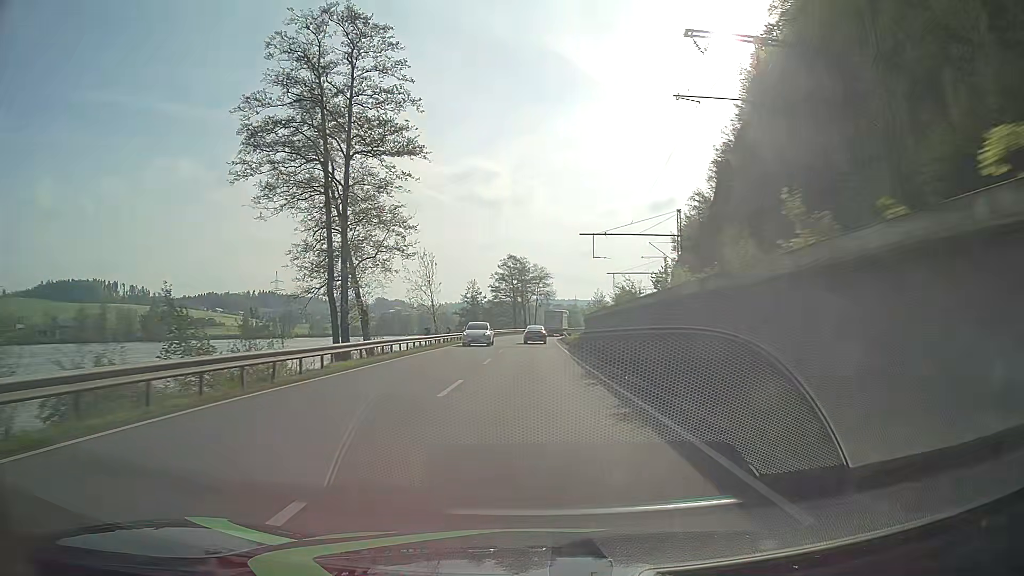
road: primary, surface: asphalt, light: Day
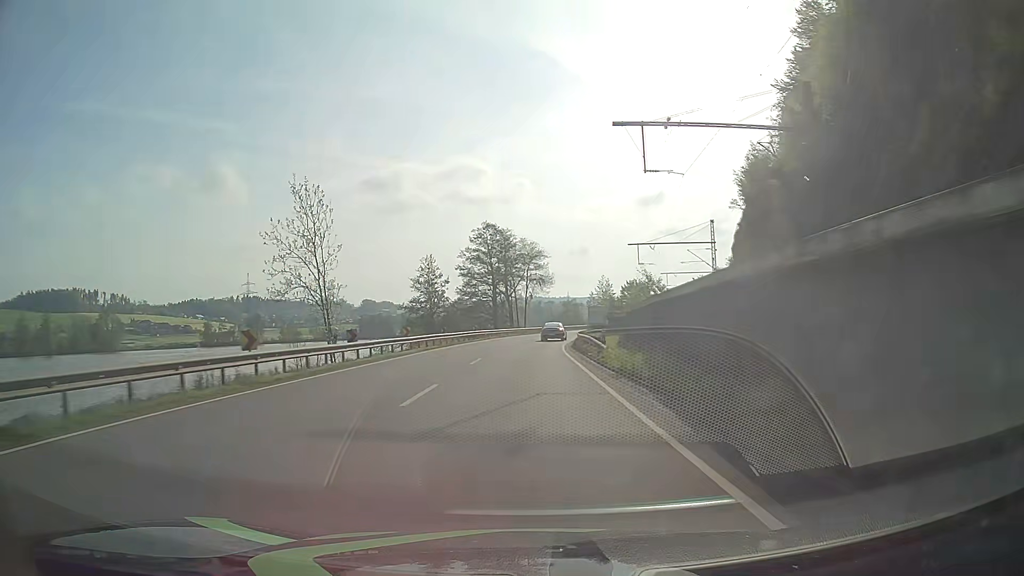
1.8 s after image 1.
(+0.2, +37.5) m; +1°
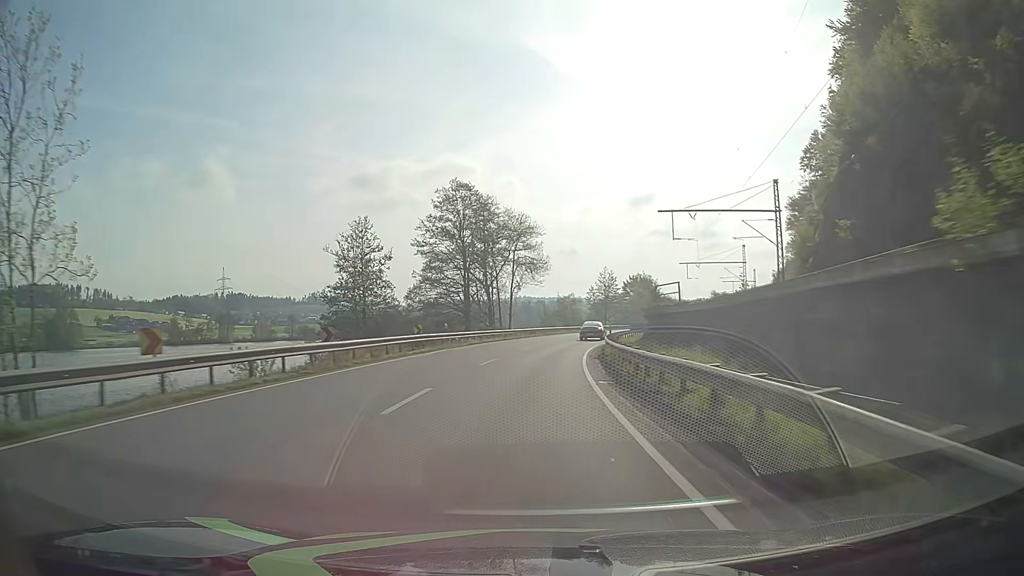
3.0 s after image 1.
(0.0, +25.0) m; +1°
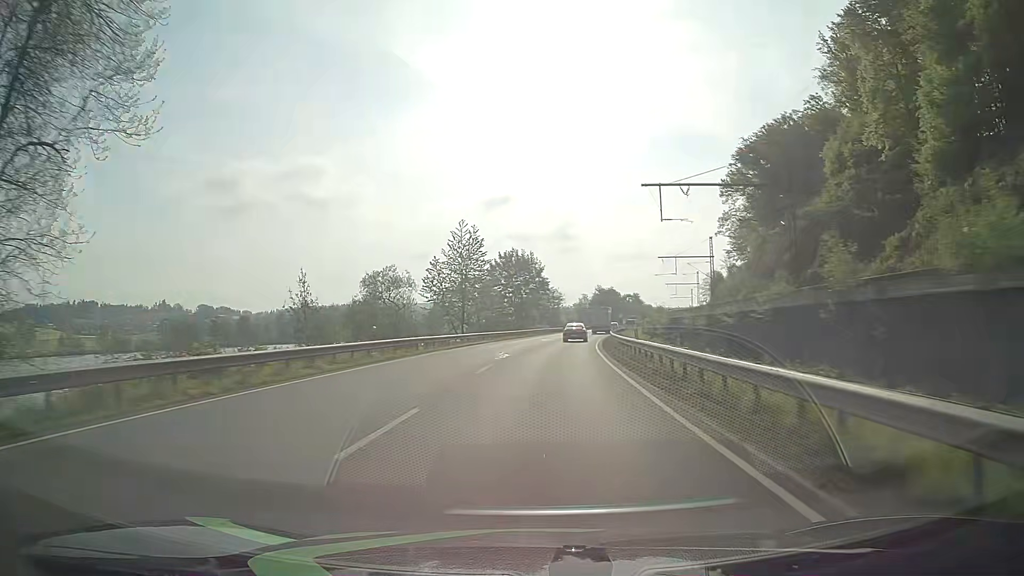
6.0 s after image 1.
(+5.8, +62.0) m; +12°
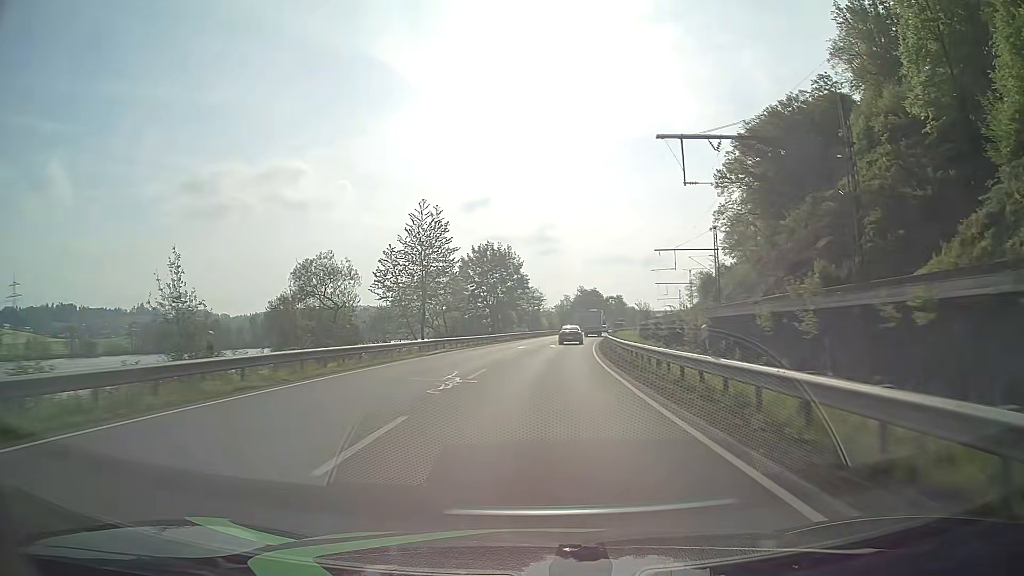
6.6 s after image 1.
(+0.1, +12.5) m; +1°
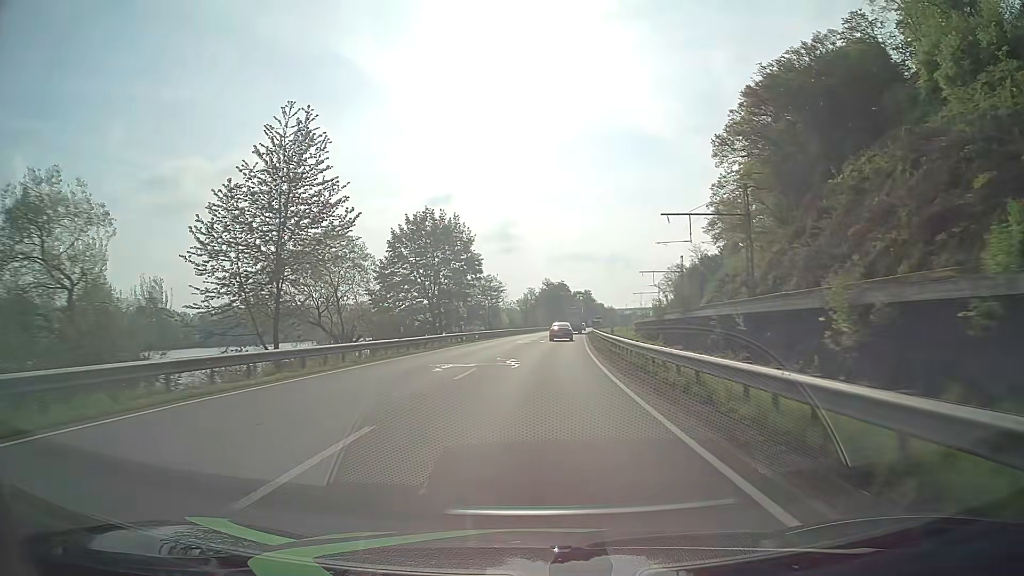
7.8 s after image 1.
(+0.8, +25.0) m; +3°
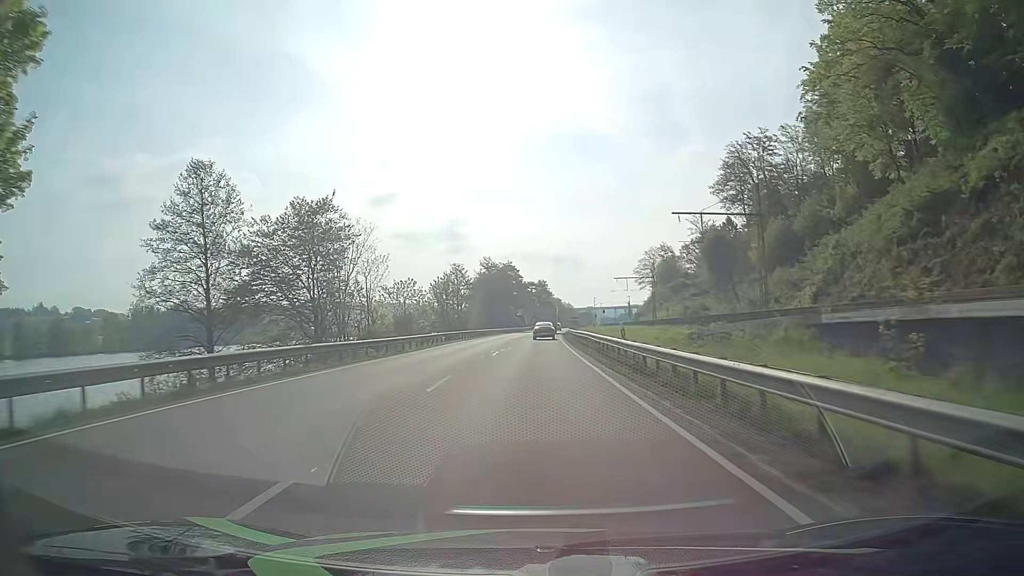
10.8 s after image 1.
(+2.7, +62.7) m; +5°
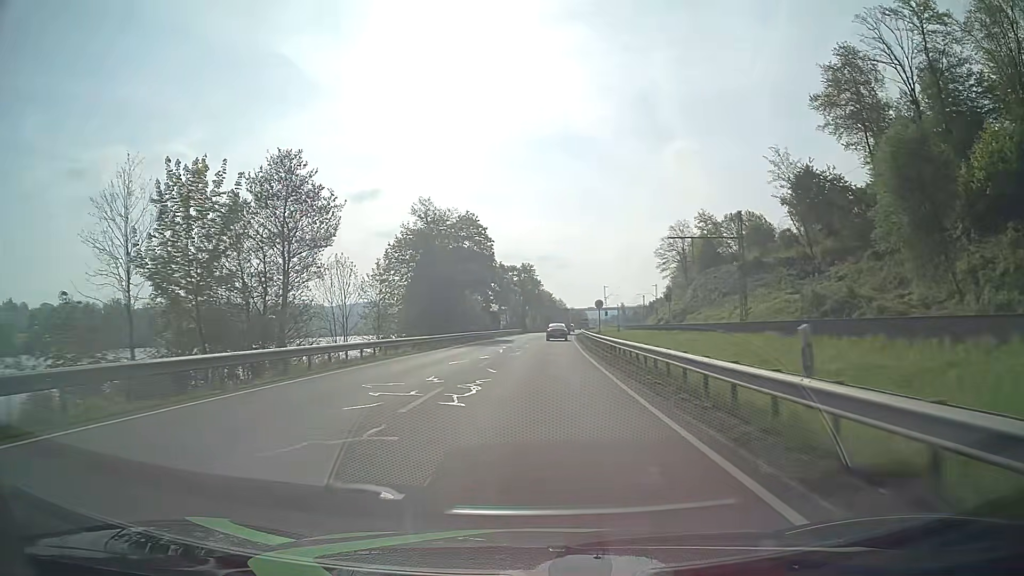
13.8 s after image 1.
(+0.2, +62.8) m; +1°
(0, +10) (0, +20) (0, +30) (+1, +40) (+1, +50) (+1, +60) (+2, +70) (+3, +80) (+3, +90) (+4, +100) m
